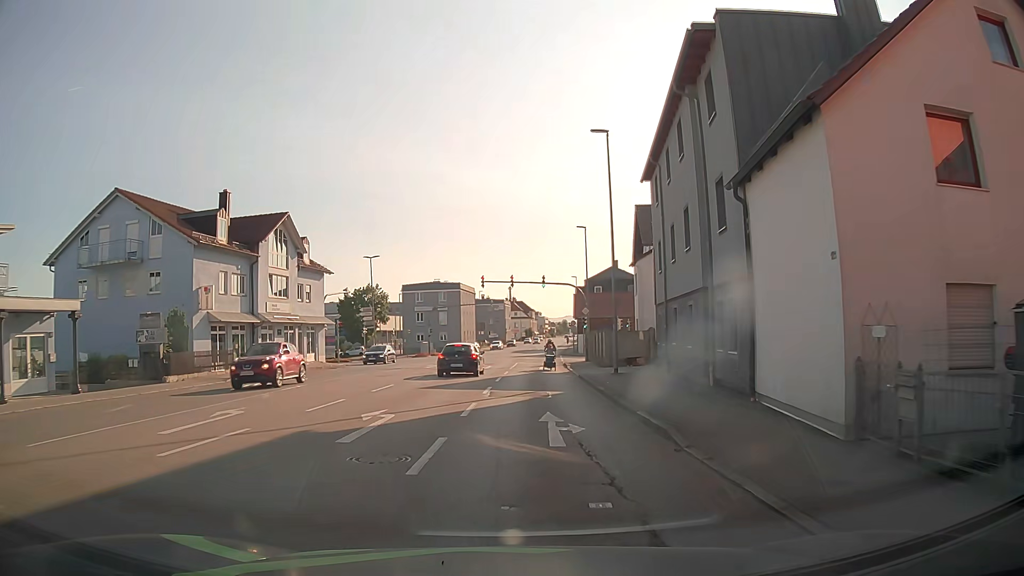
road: tertiary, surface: asphalt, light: Day
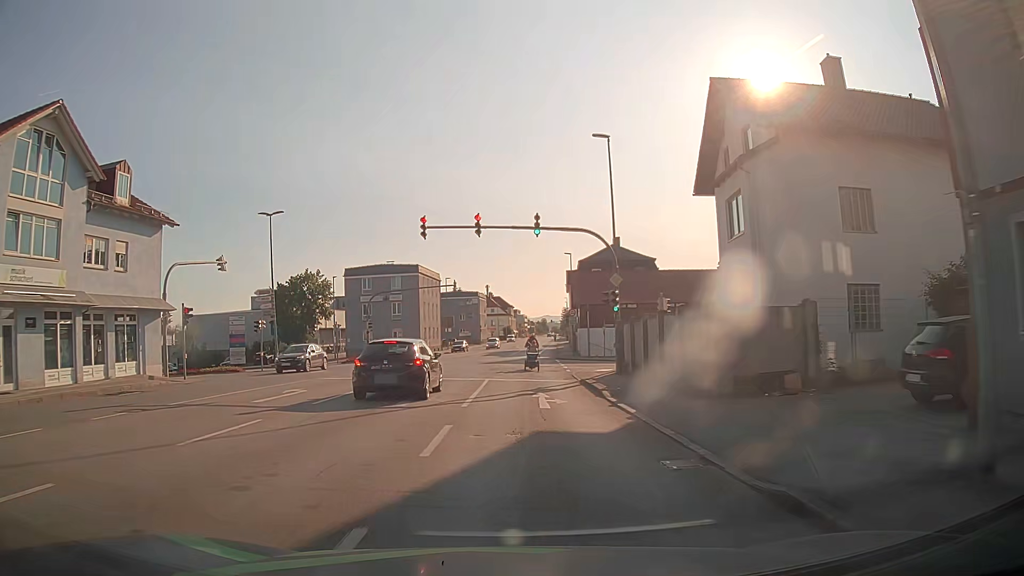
(+0.7, +23.4) m; +3°
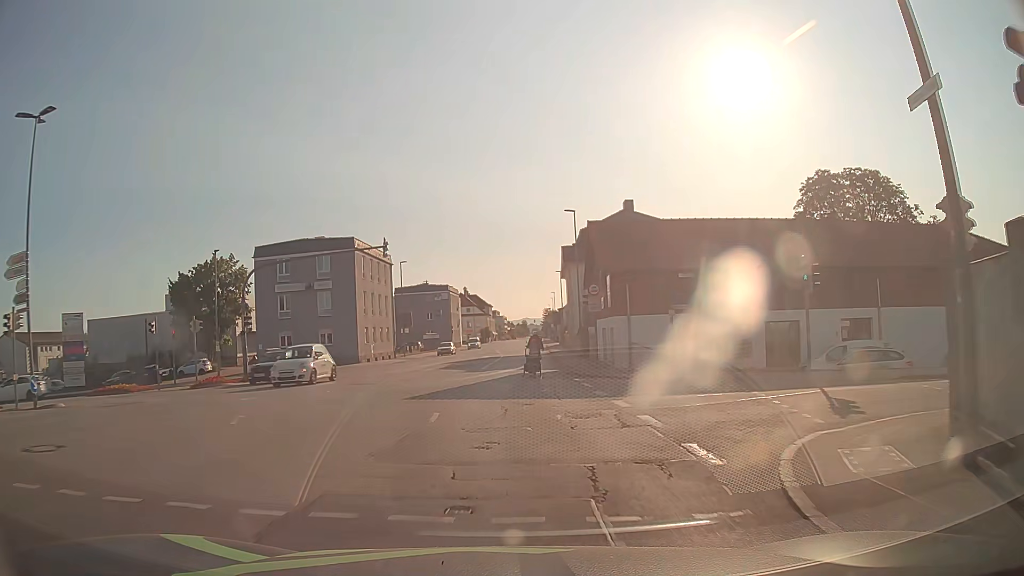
(-0.2, +23.9) m; +1°
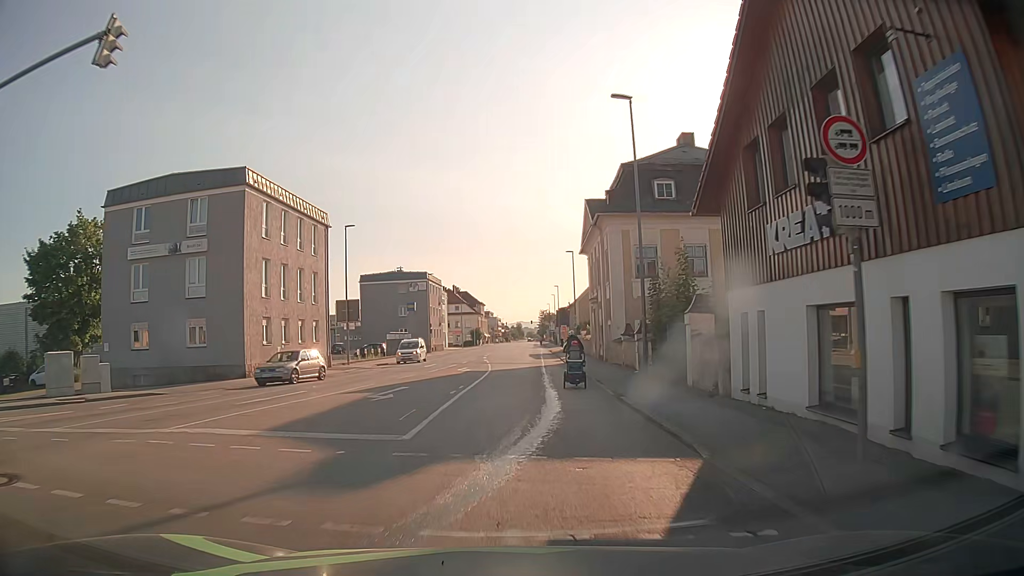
(0.0, +23.4) m; +1°
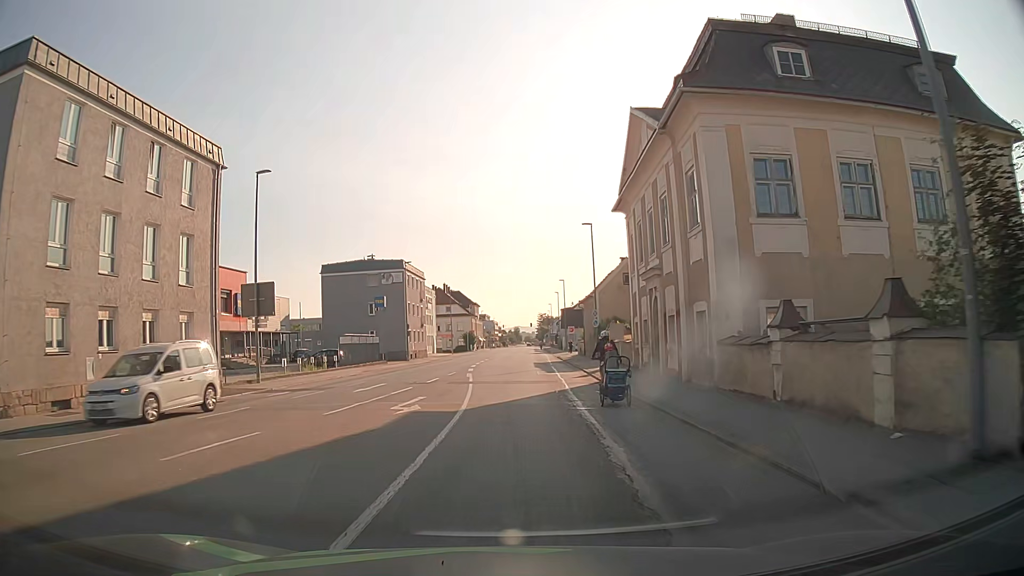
(-0.1, +17.9) m; 0°
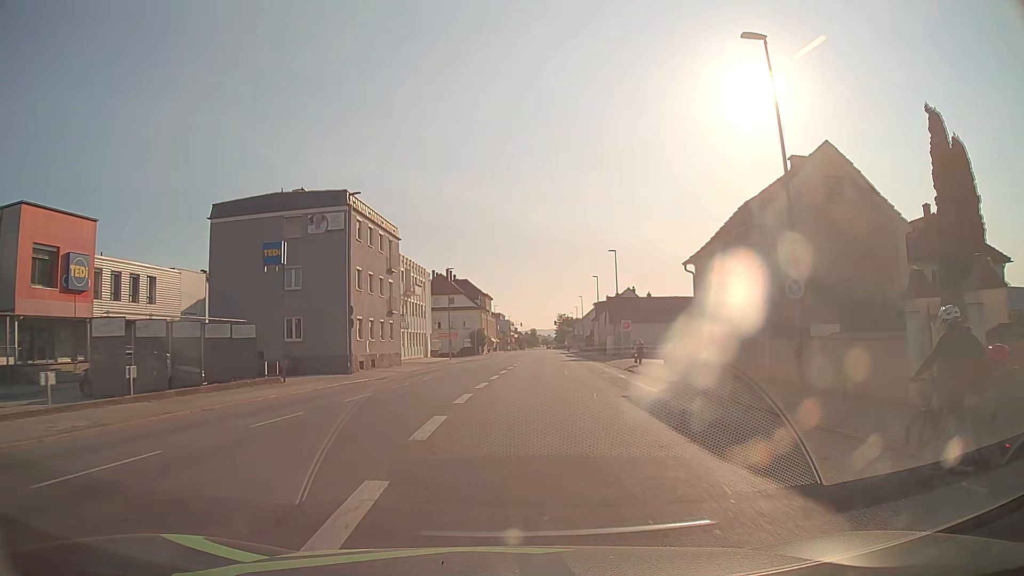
(-0.4, +32.9) m; -1°
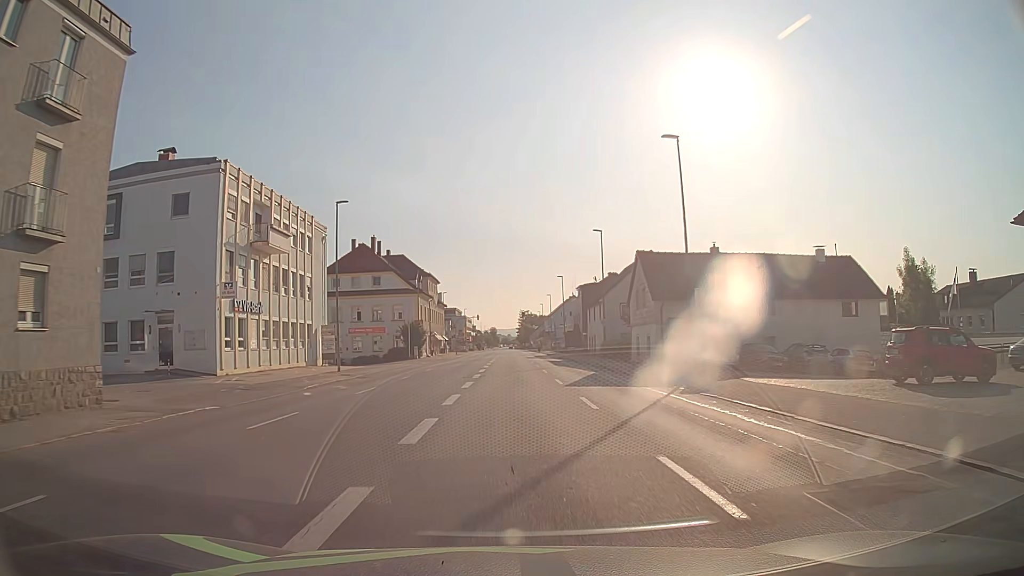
(+1.3, +36.4) m; +4°
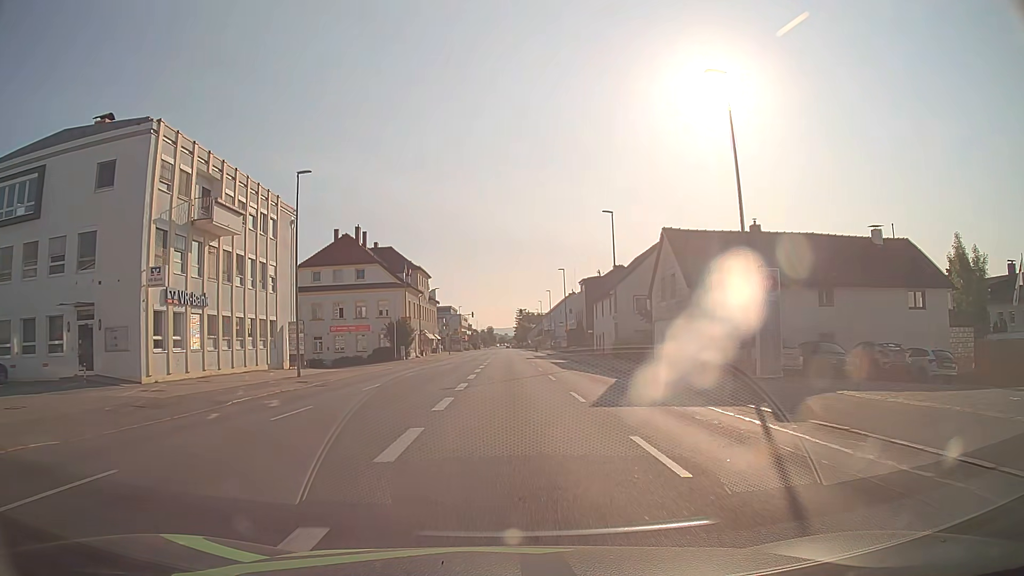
(0.0, +7.5) m; 0°
(0, +10) (0, +20) (0, +30) (0, +40) (0, +50) (0, +60) (0, +70) (0, +80) (0, +90) (0, +100) m
